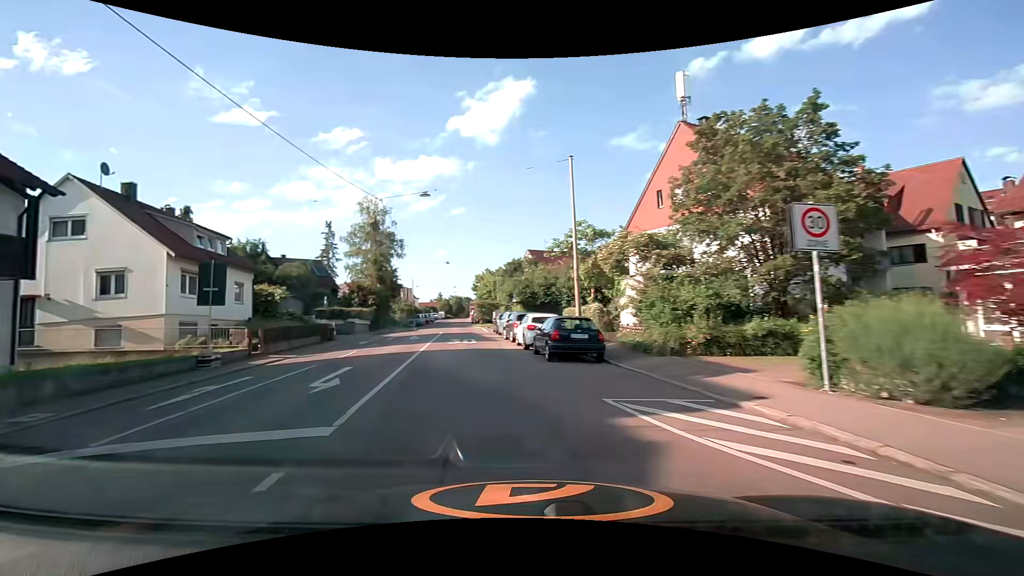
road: residential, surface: asphalt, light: Day
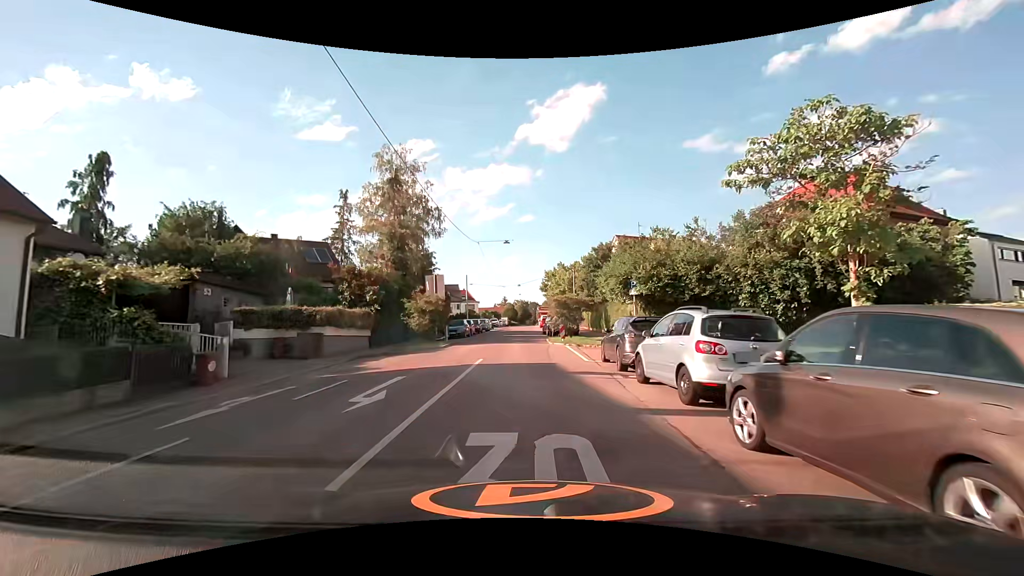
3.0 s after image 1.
(-2.5, +22.1) m; -7°
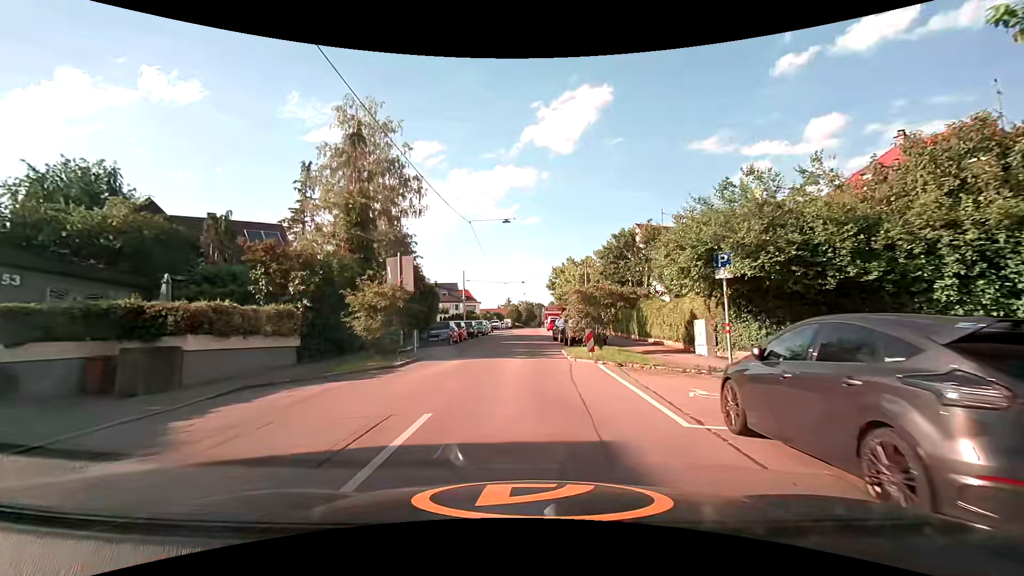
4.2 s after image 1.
(0.0, +9.6) m; 0°
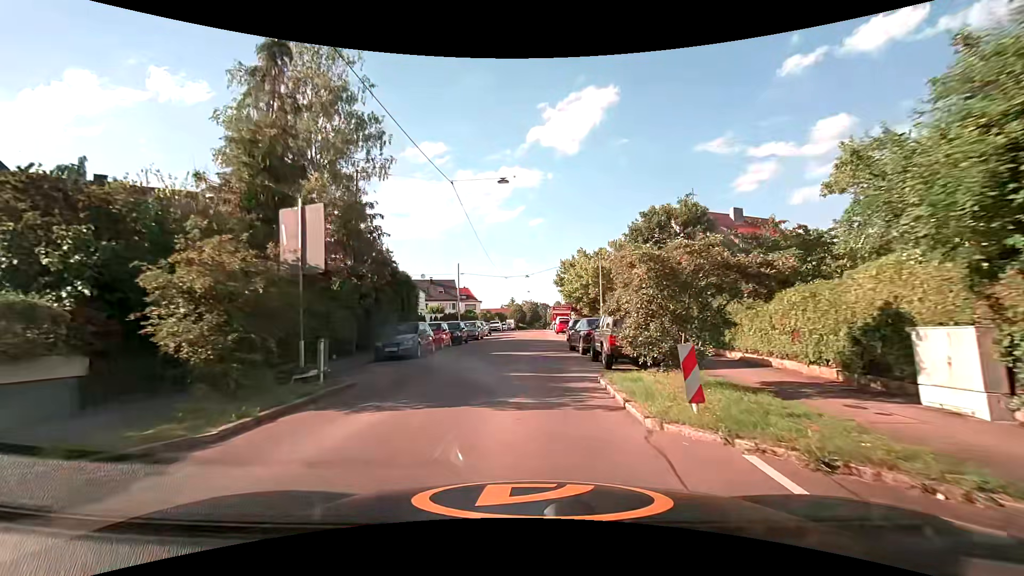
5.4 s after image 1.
(0.0, +9.7) m; -1°
